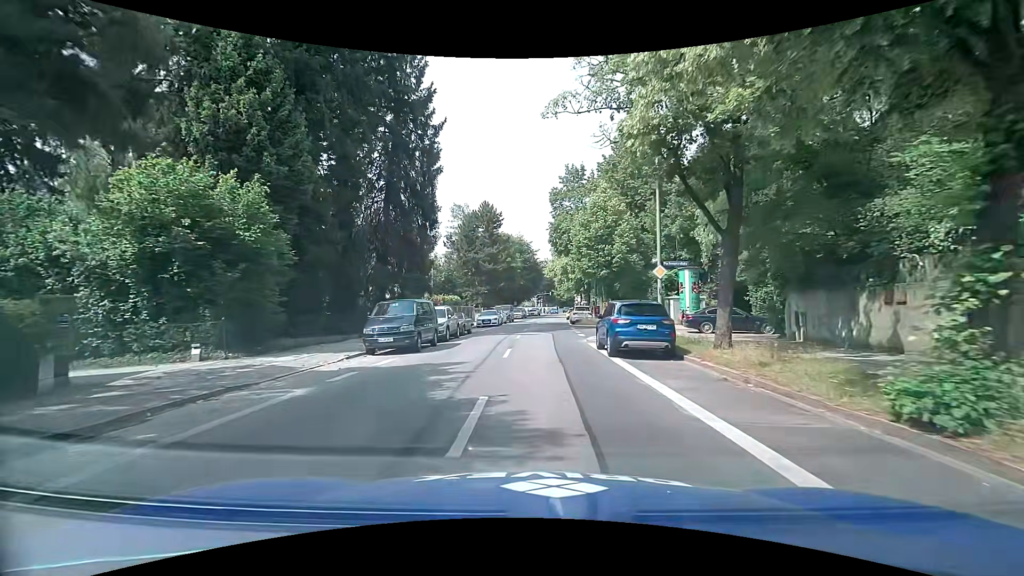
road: secondary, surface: asphalt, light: Day
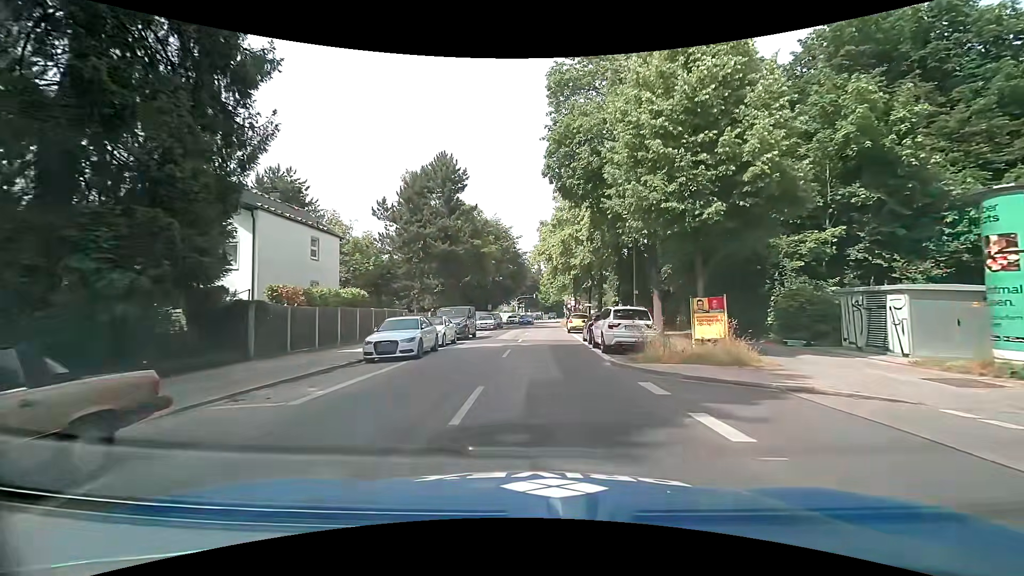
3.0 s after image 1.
(+0.1, +25.6) m; +2°
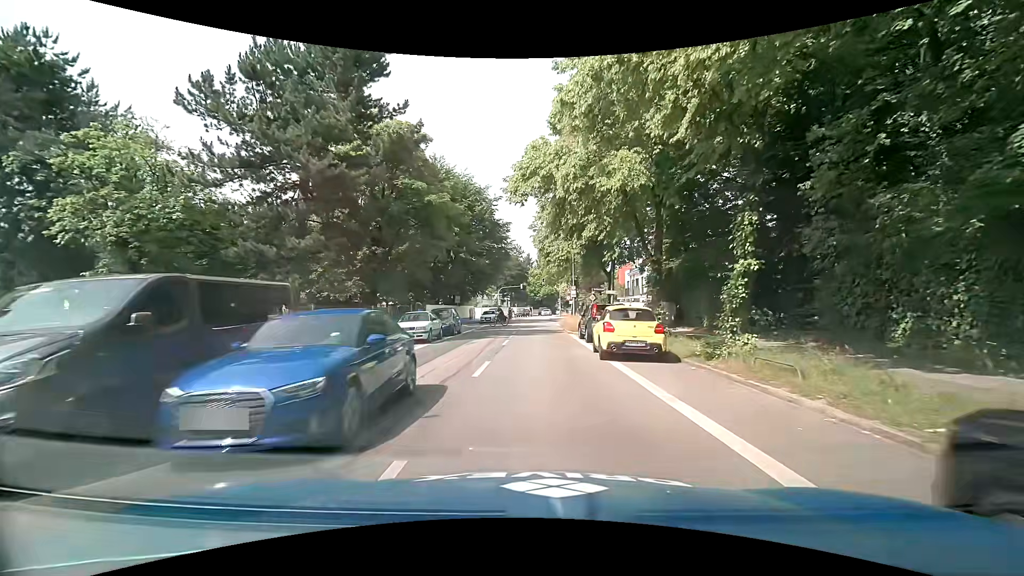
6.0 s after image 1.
(+0.6, +23.4) m; +2°
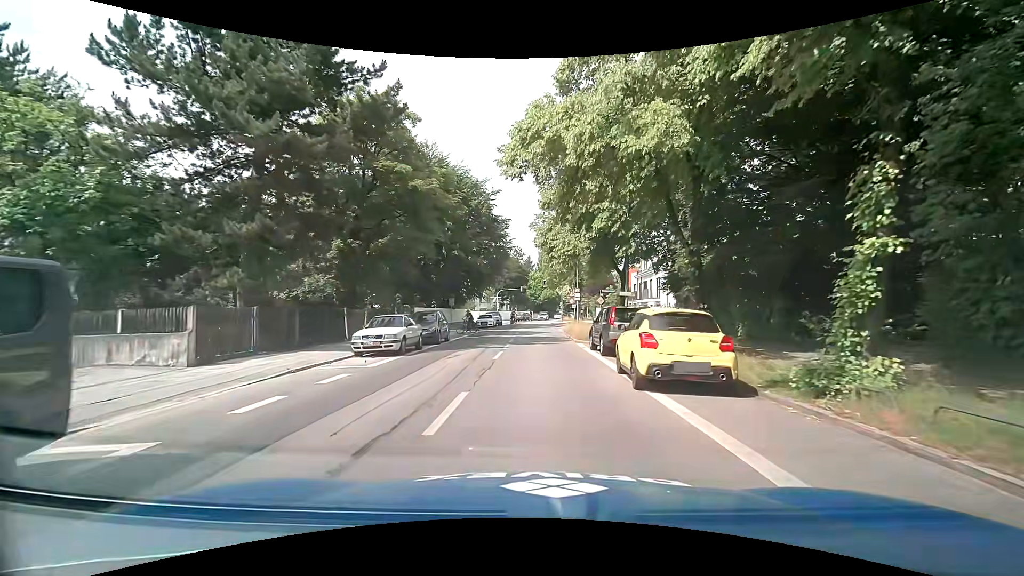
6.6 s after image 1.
(0.0, +4.5) m; 0°
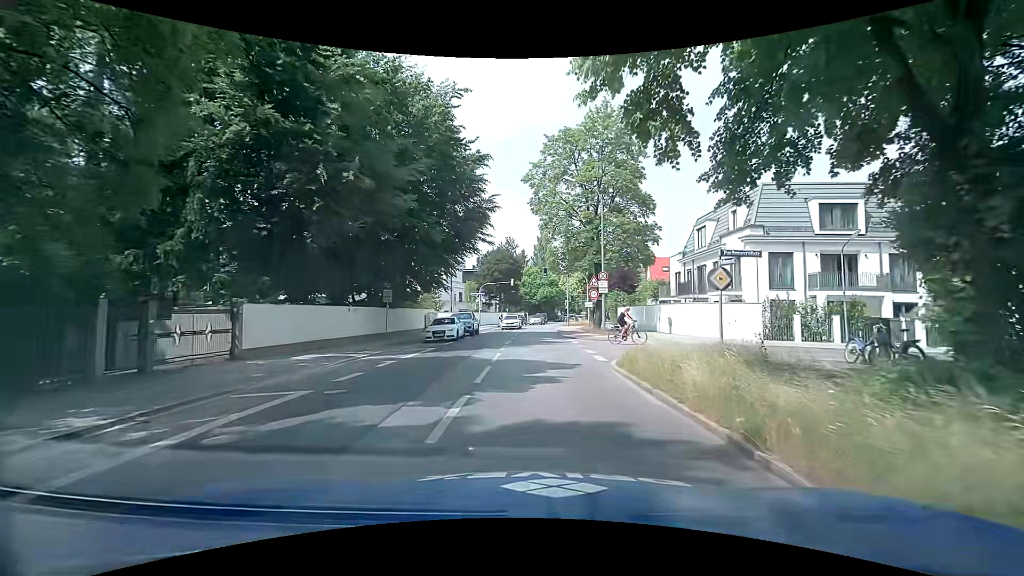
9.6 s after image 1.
(0.0, +23.0) m; 0°
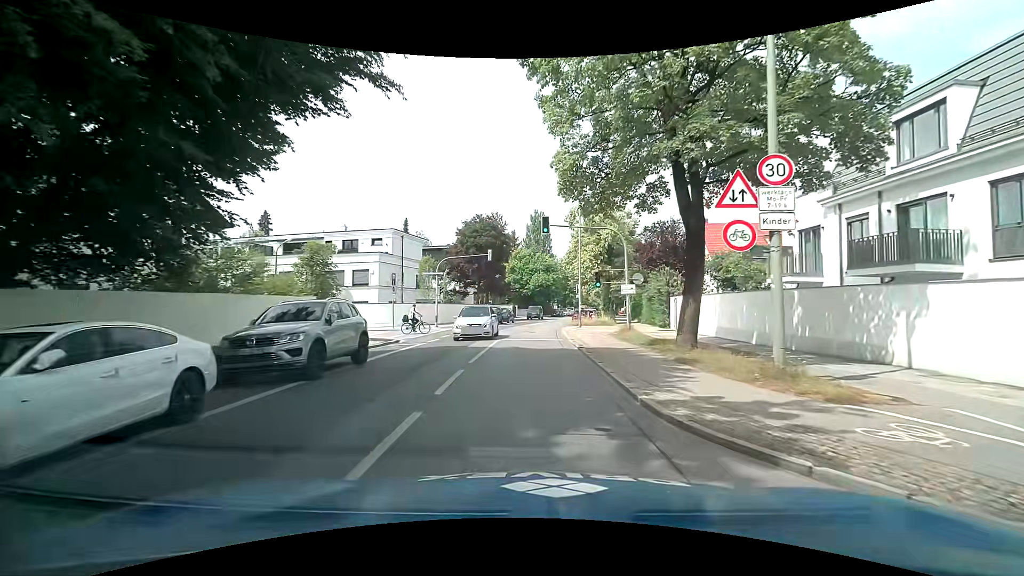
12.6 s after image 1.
(+0.5, +24.3) m; +2°
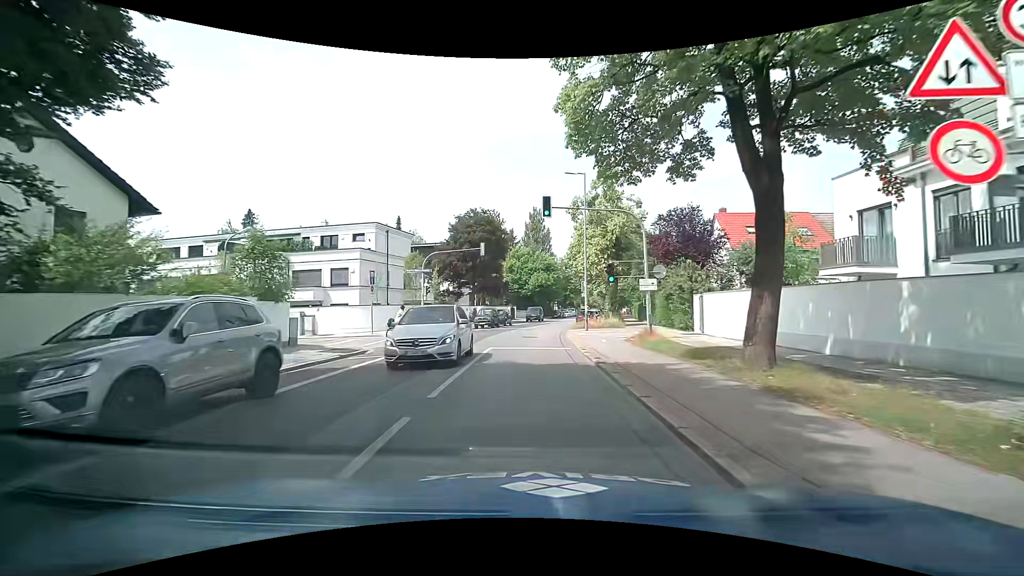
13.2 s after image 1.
(0.0, +4.8) m; -1°
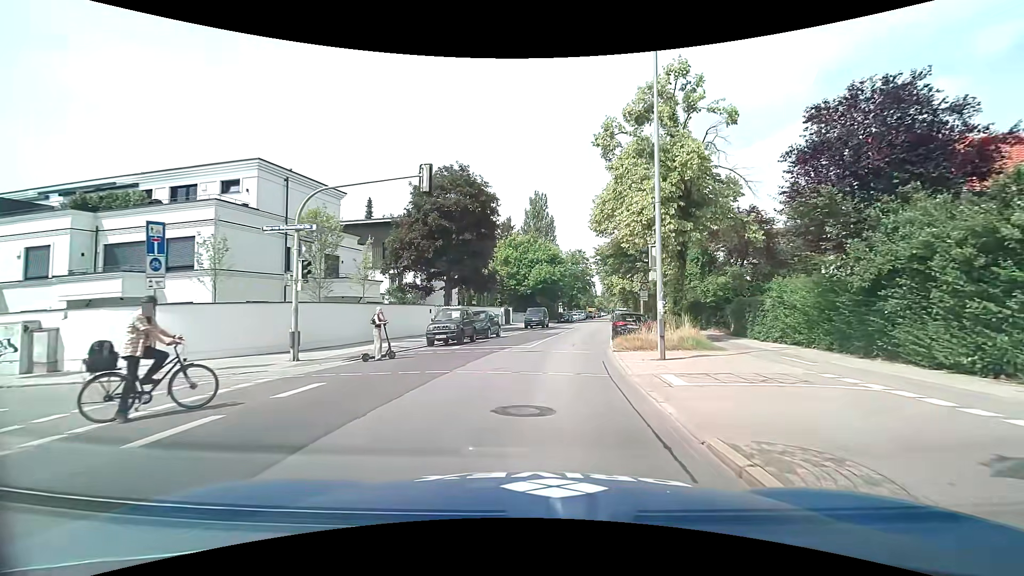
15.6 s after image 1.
(+0.1, +18.8) m; 0°
(0, +10) (+1, +20) (+3, +30) (+4, +40) (+6, +50) (+8, +59) (+10, +69) (+11, +79) (+13, +89) (+15, +99) m
